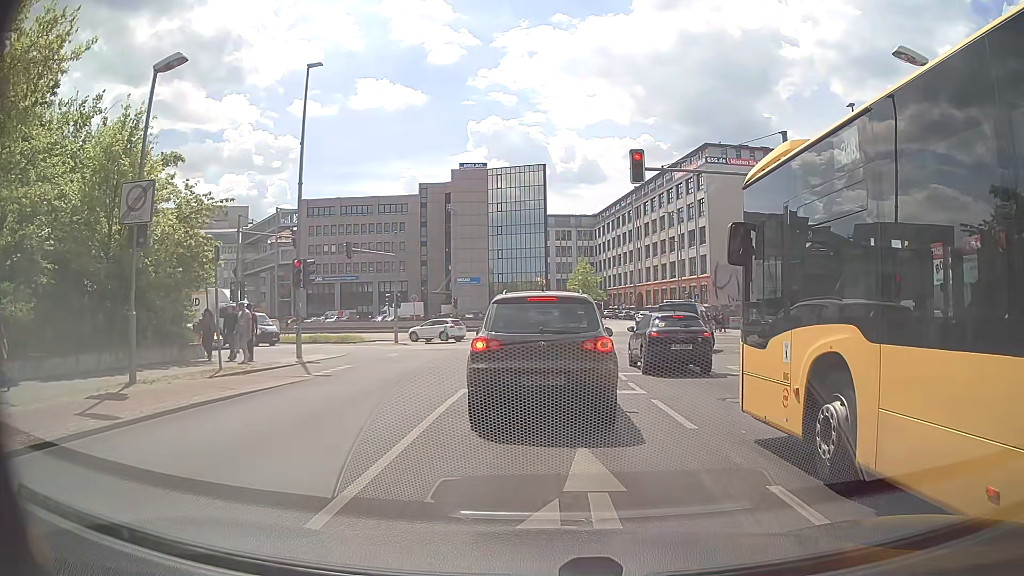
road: unclassified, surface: asphalt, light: Day
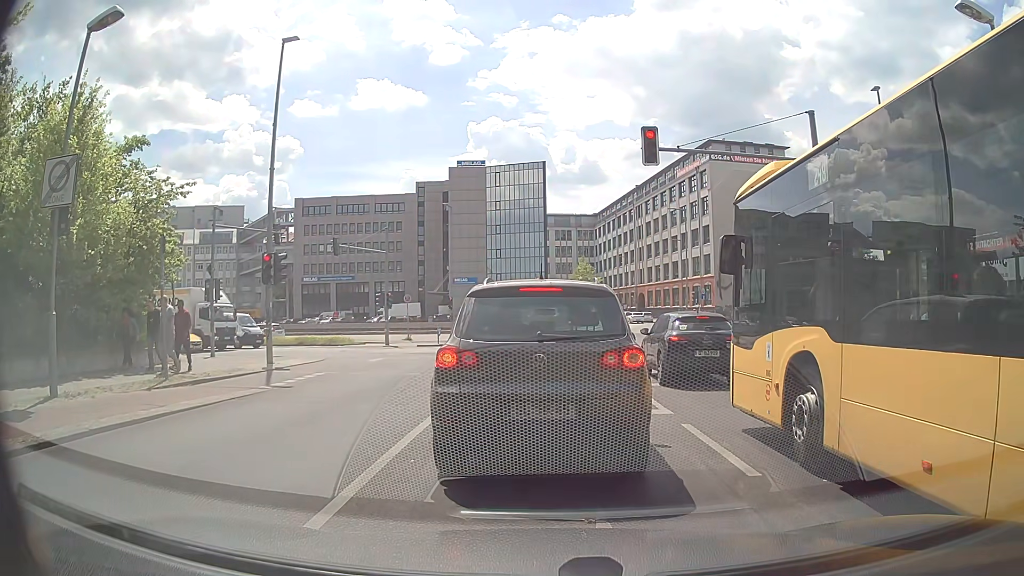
(0.0, +2.3) m; +2°
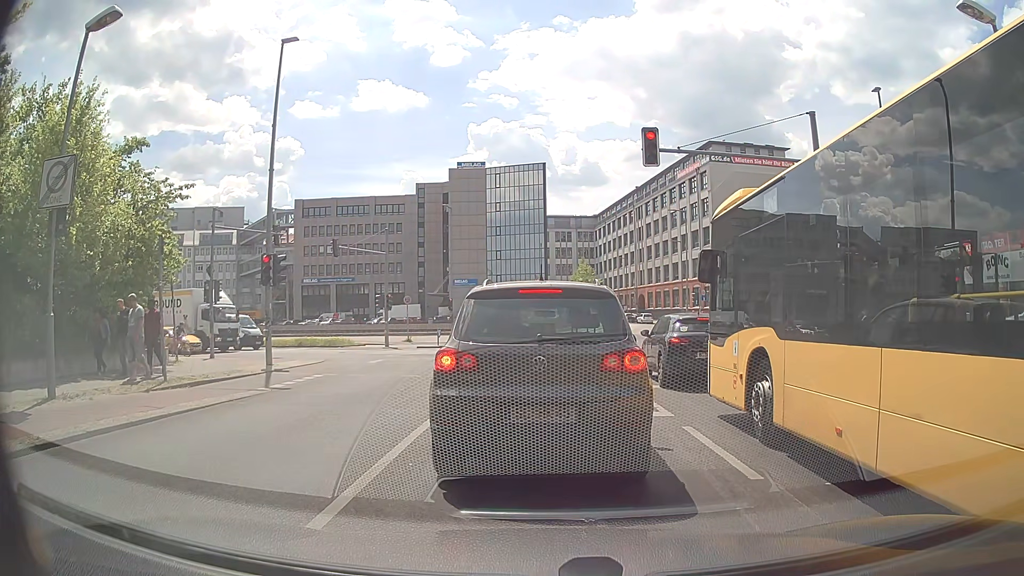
(0.0, +0.1) m; 0°
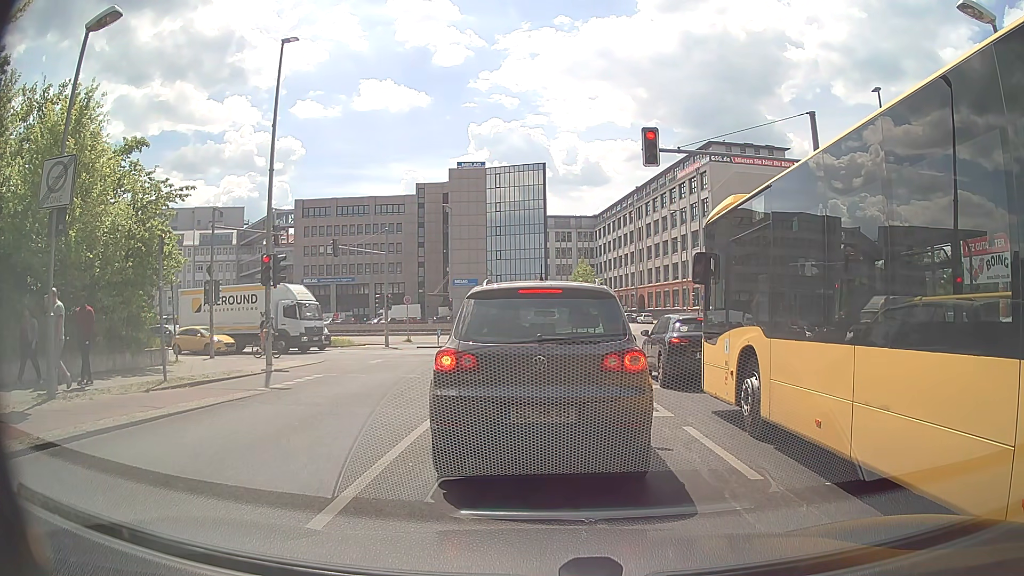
(0.0, 0.0) m; 0°
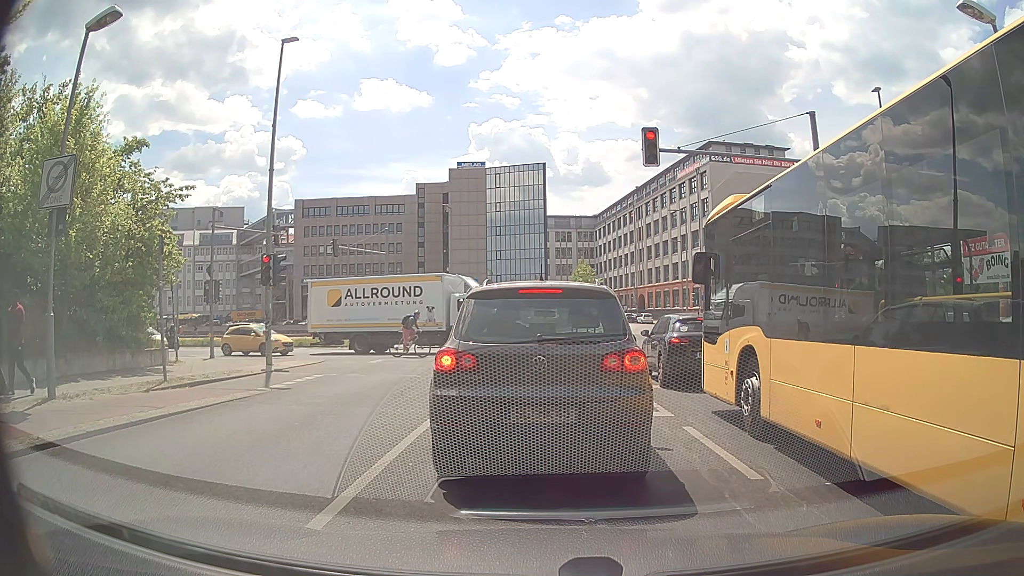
(0.0, 0.0) m; 0°
(0, +10) (-1, +20) (0, +30) (-1, +40) (-8, +47) (-17, +51) (-27, +53) (-37, +56) (-46, +58) (-56, +61) m
